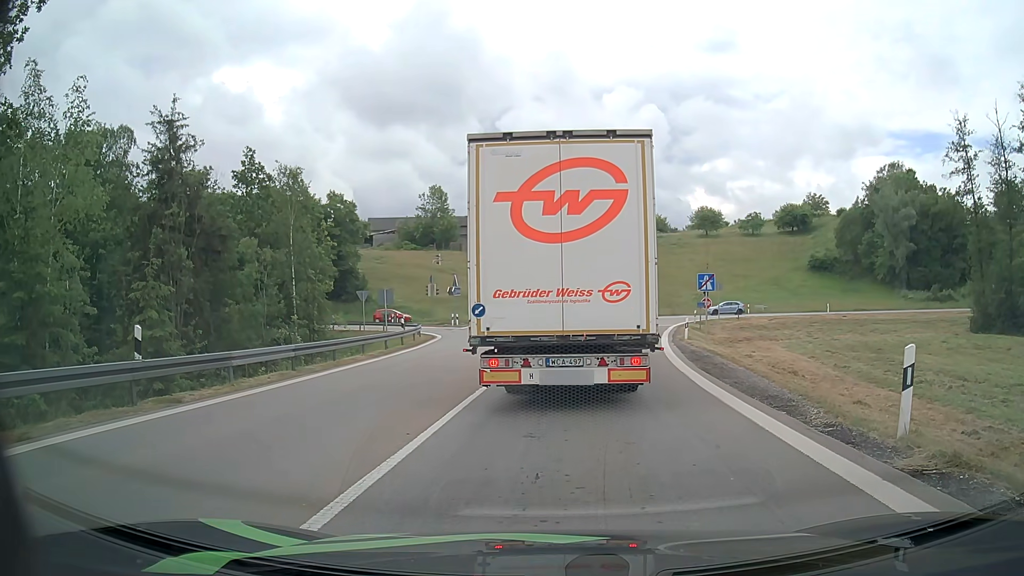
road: motorway_link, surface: asphalt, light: Day
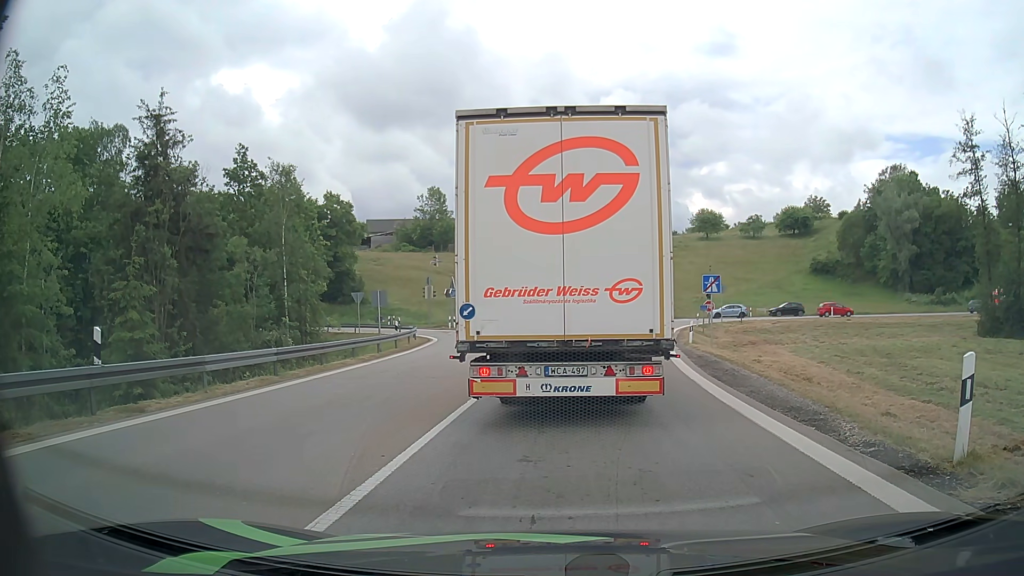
(0.0, +1.2) m; 0°
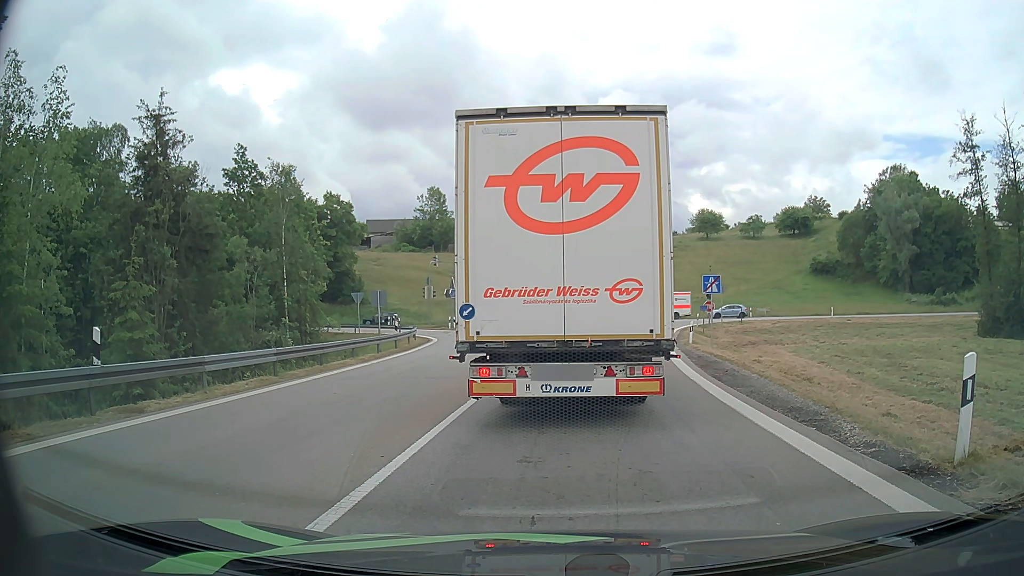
(0.0, +0.1) m; 0°
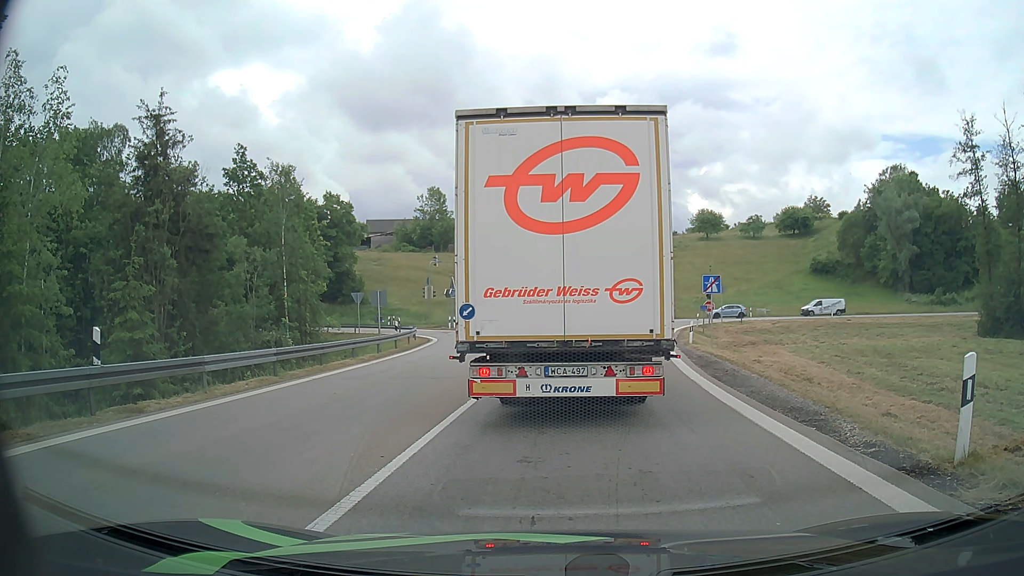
(0.0, 0.0) m; 0°
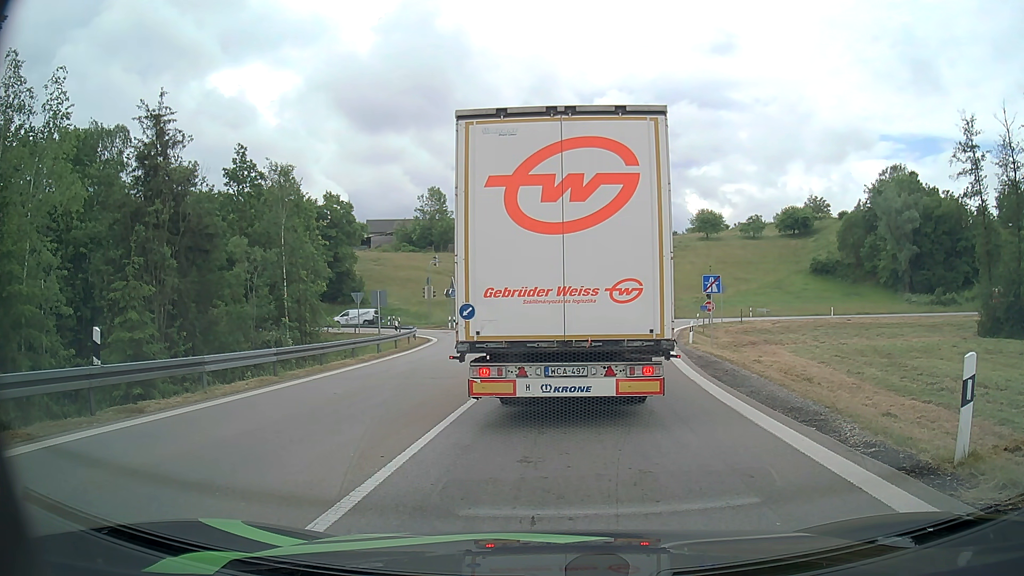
(0.0, 0.0) m; 0°
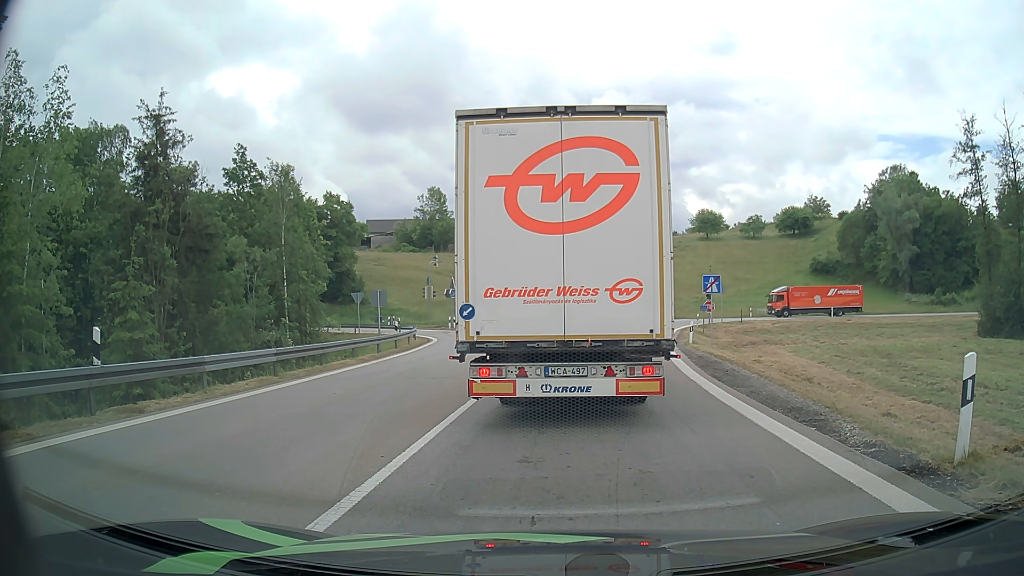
(0.0, 0.0) m; 0°
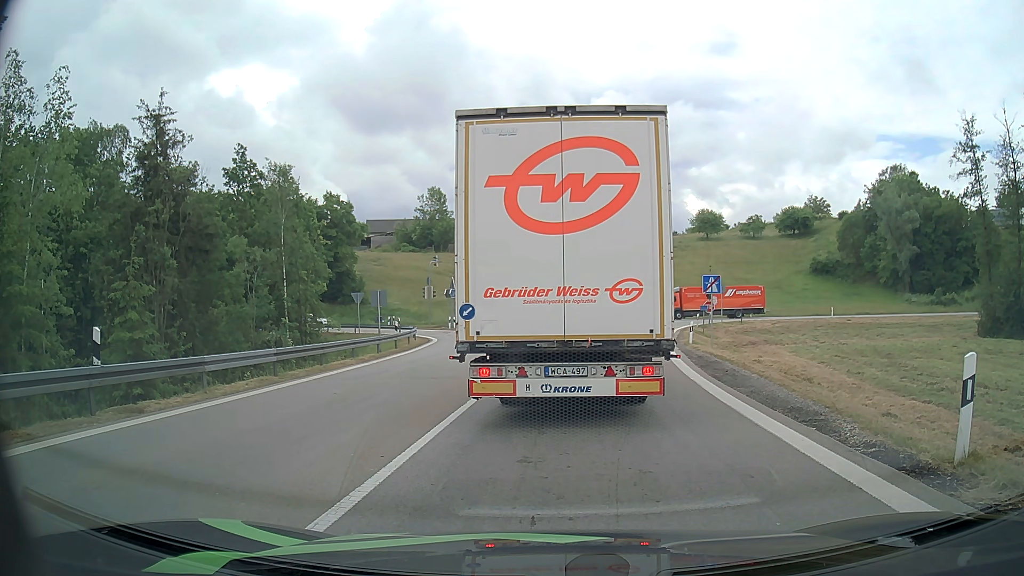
(0.0, 0.0) m; 0°
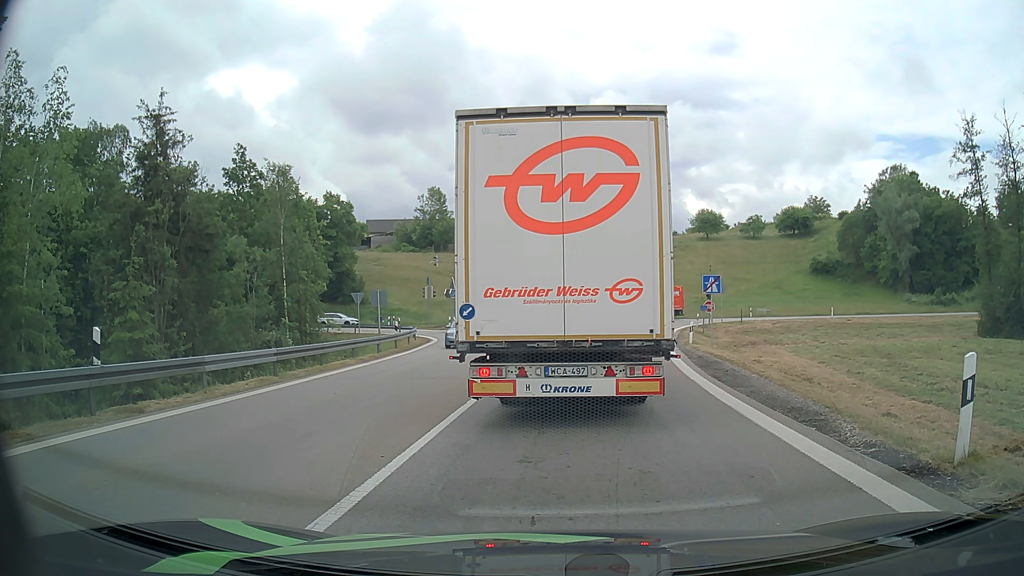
(0.0, 0.0) m; 0°
(0, +10) (+1, +20) (+2, +30) (+3, +40) (+4, +50) (+4, +60) (-1, +68) (-9, +73) (-19, +75) (-29, +77) m
